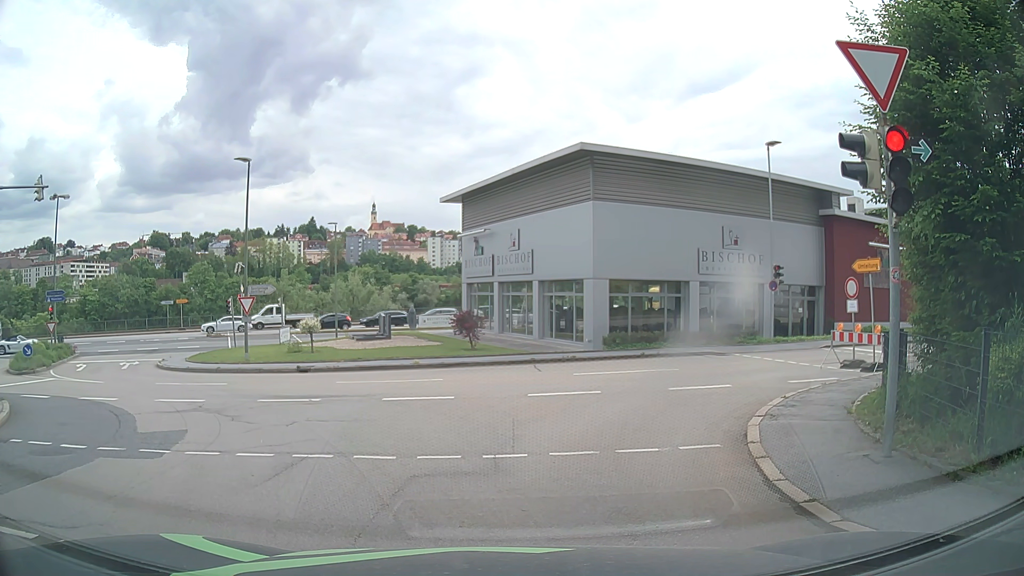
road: residential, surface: asphalt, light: Day
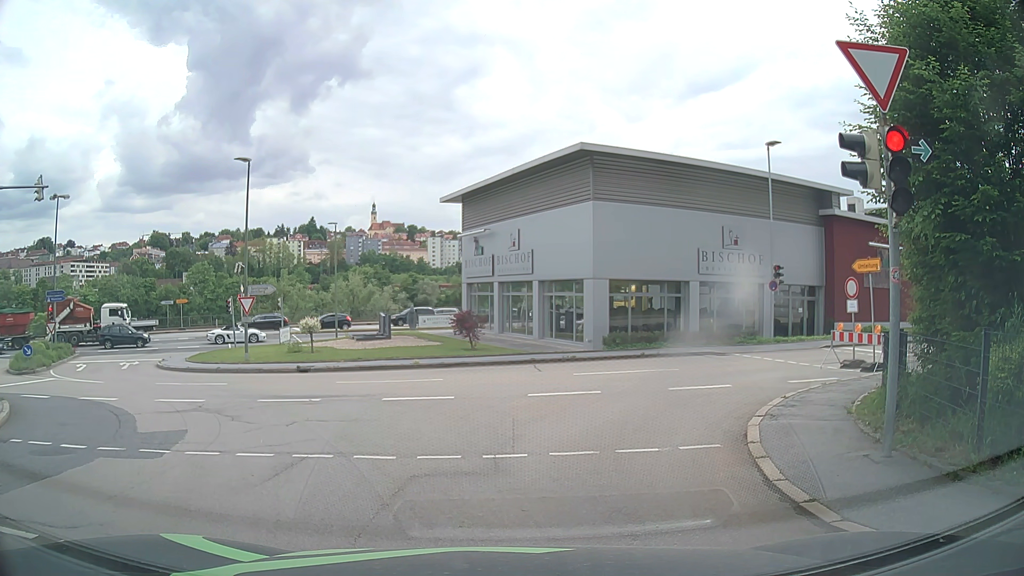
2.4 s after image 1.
(0.0, 0.0) m; 0°
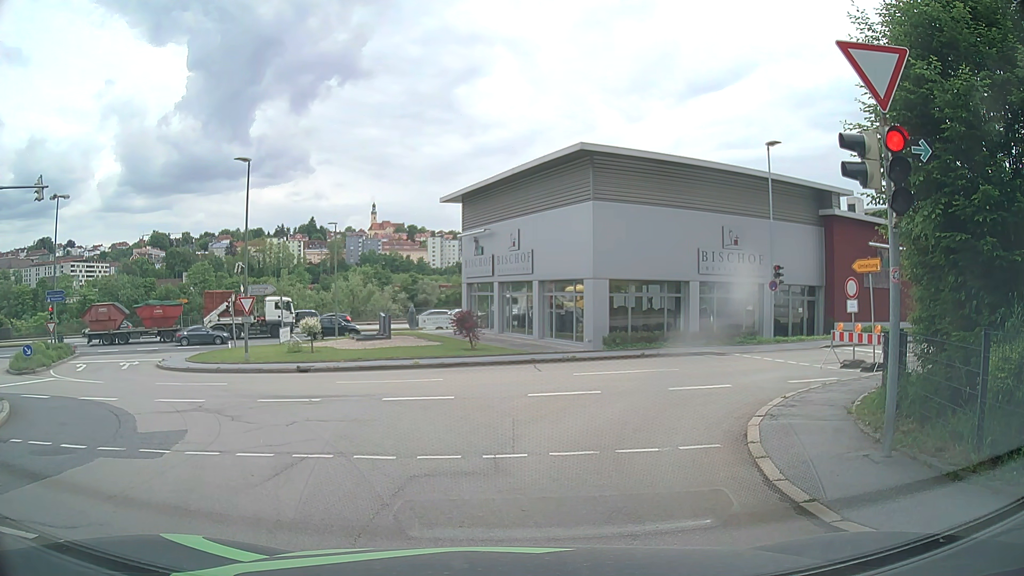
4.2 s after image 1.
(0.0, 0.0) m; 0°
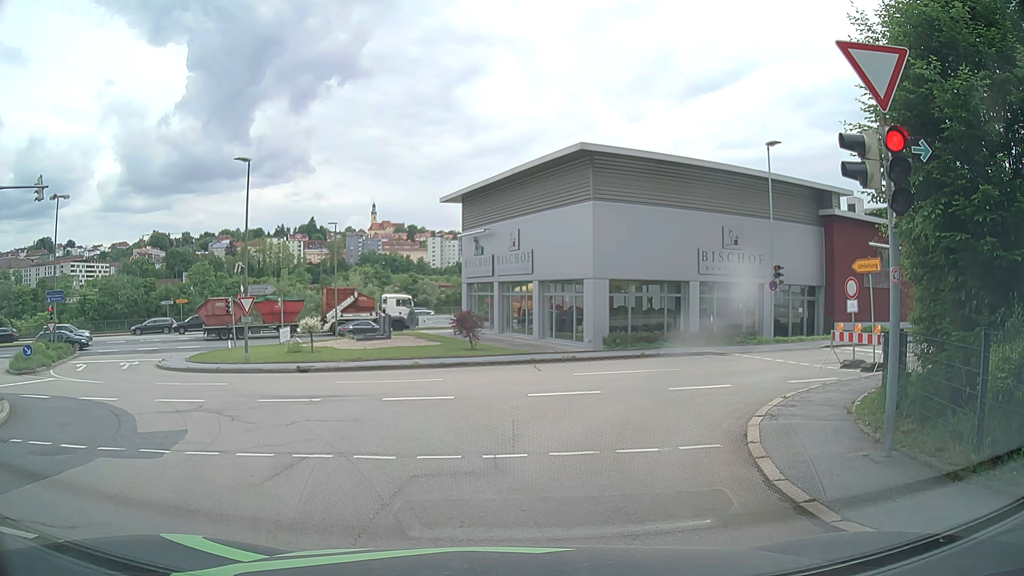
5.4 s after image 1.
(0.0, 0.0) m; 0°
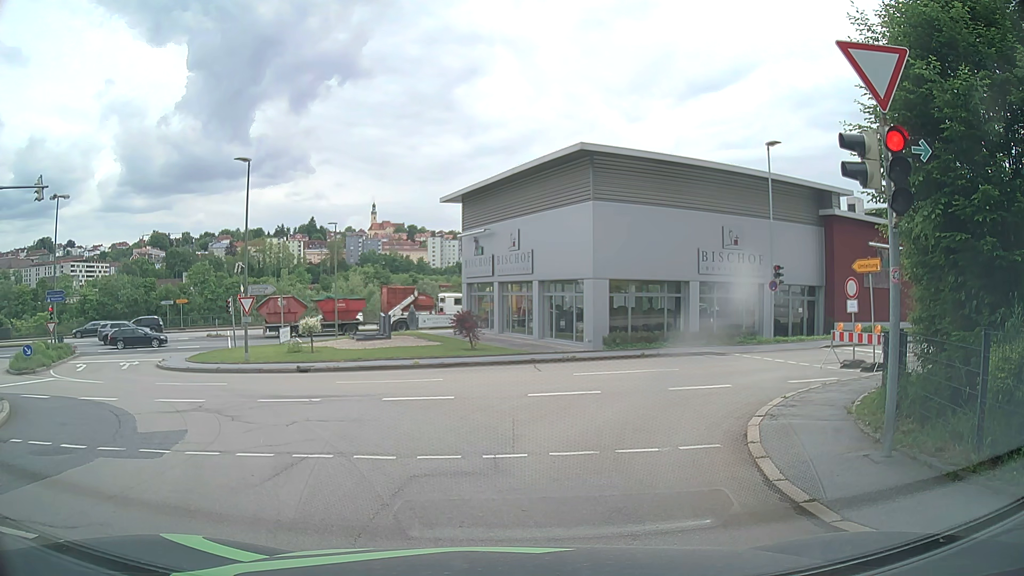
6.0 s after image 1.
(0.0, 0.0) m; 0°
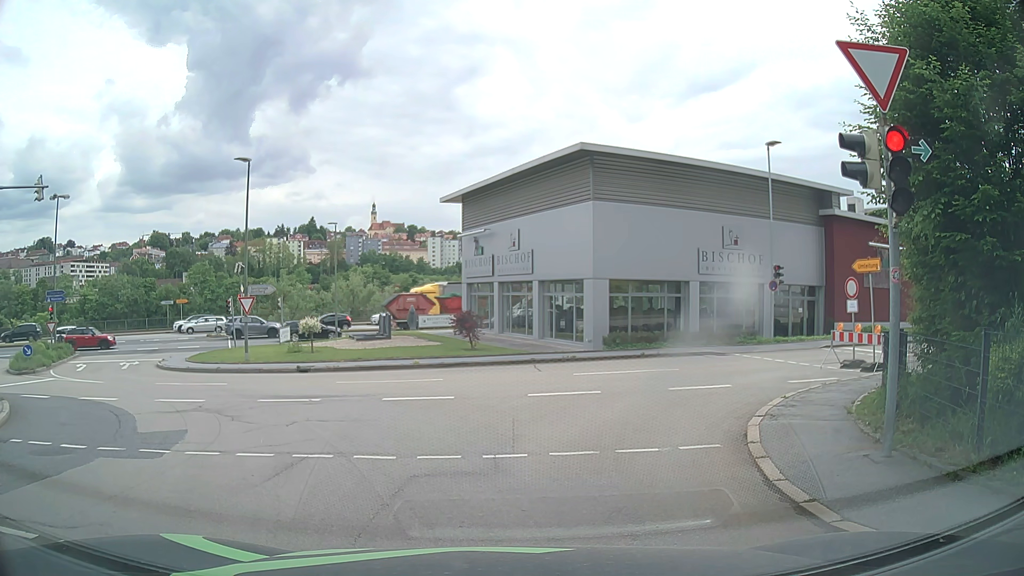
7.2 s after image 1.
(0.0, 0.0) m; 0°
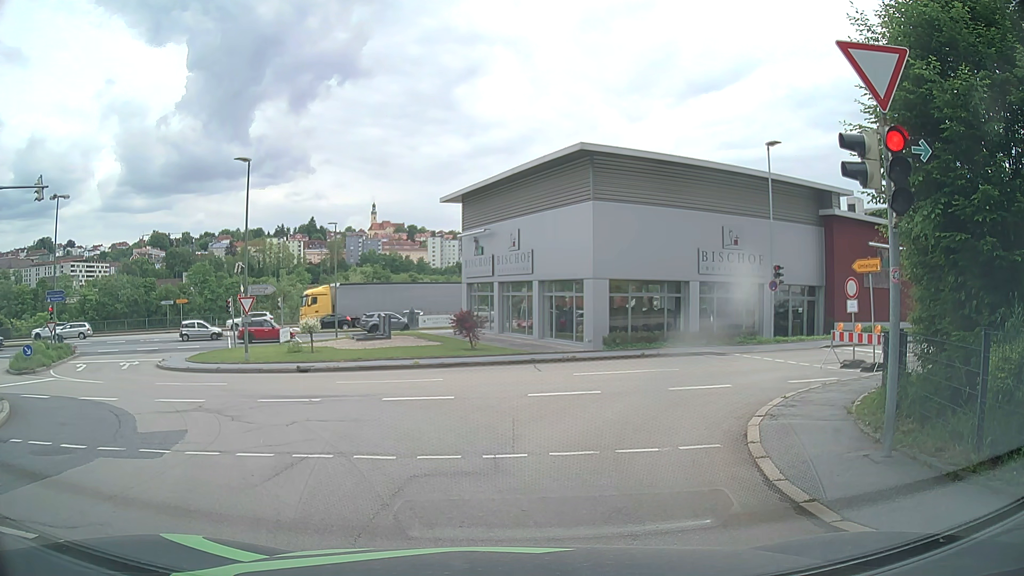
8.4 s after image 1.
(0.0, 0.0) m; 0°
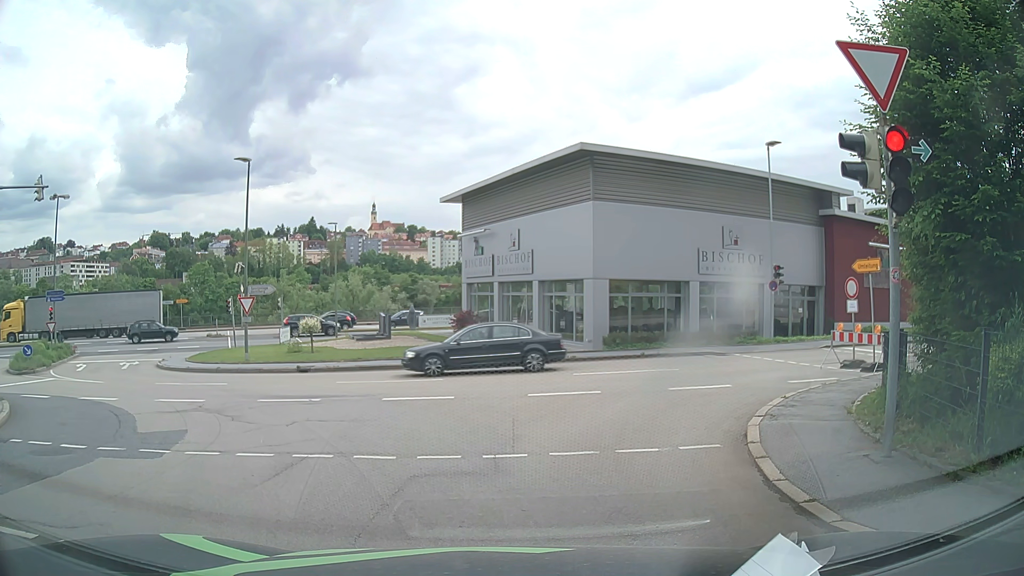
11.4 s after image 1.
(0.0, 0.0) m; 0°
(-2, +10) (-8, +18) (-15, +24) (-20, +33) (-20, +43) (-13, +50) (-5, +55) (+5, +59) (+14, +63) (+23, +67) m
